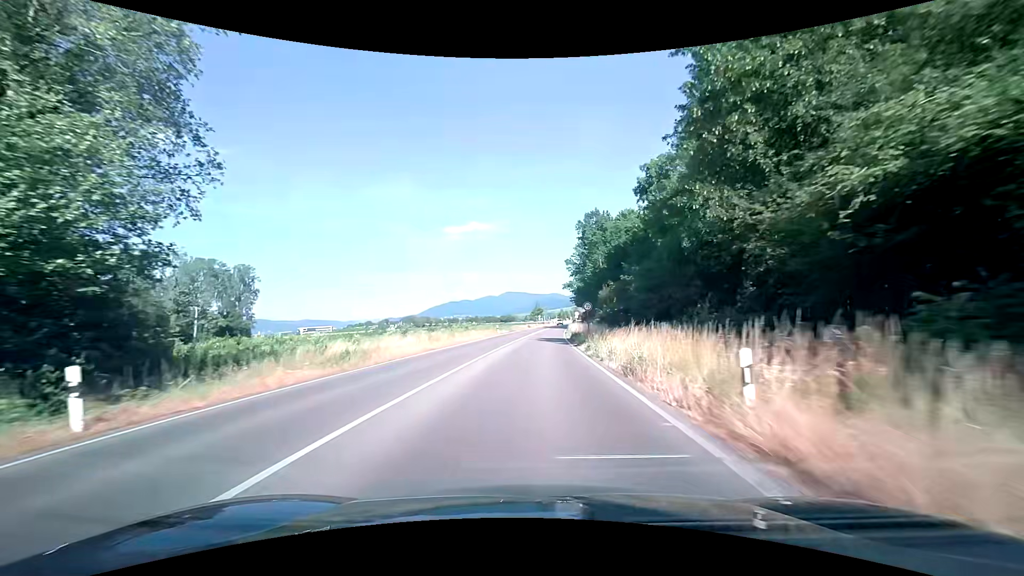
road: primary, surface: asphalt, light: Day
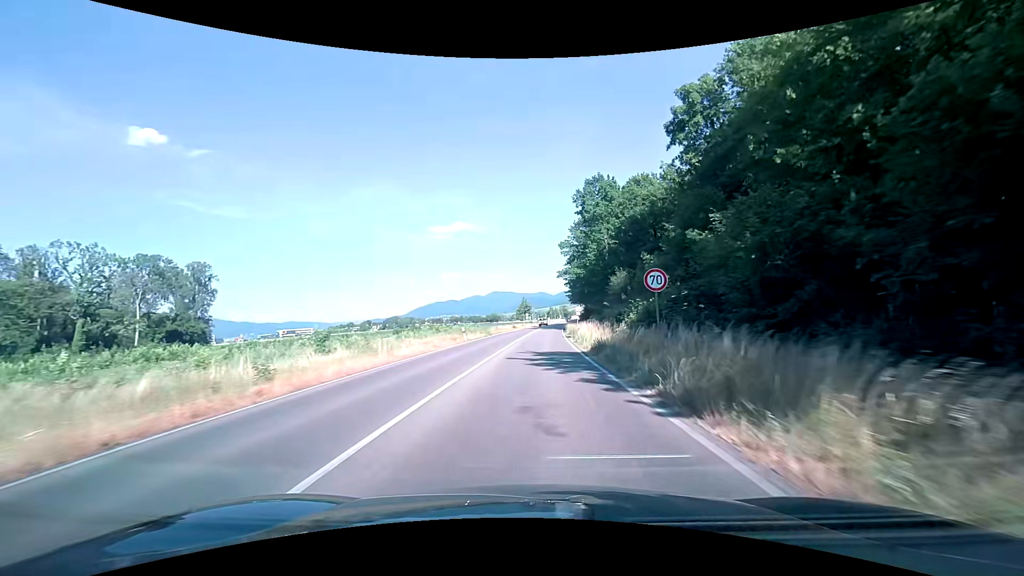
(+0.2, +20.6) m; +1°
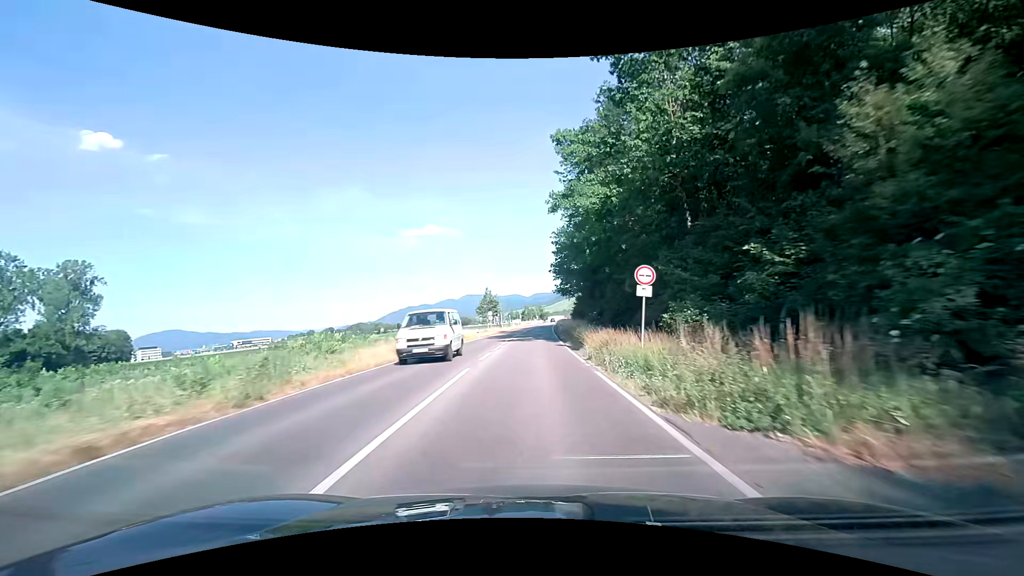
(+1.2, +41.2) m; +3°
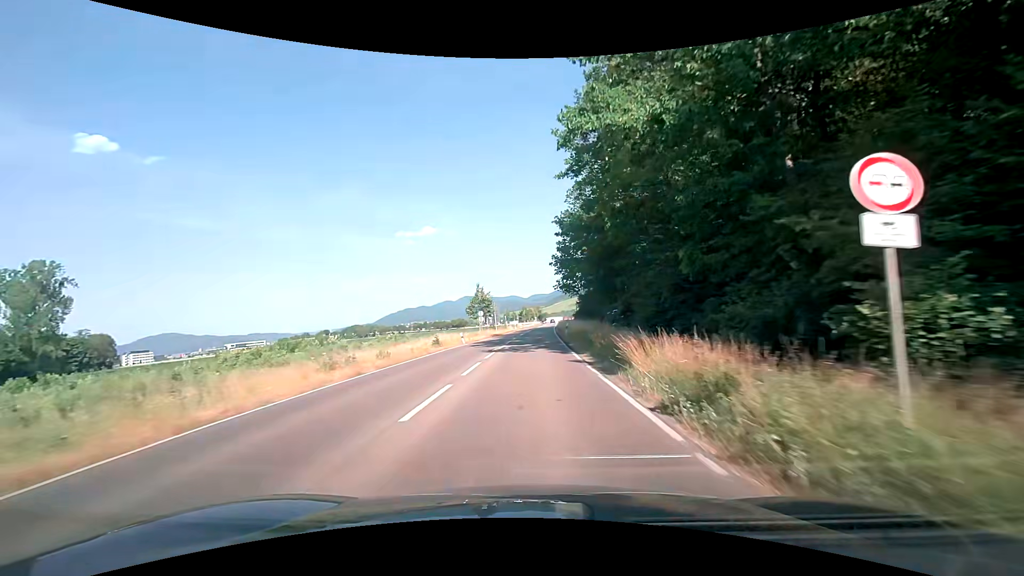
(0.0, +10.3) m; 0°
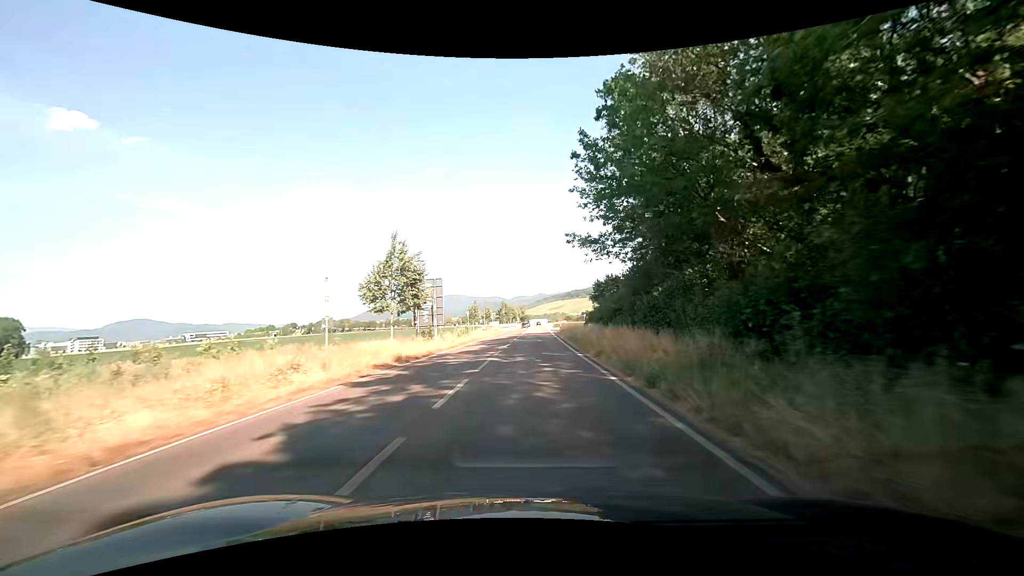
(+0.3, +40.9) m; +2°
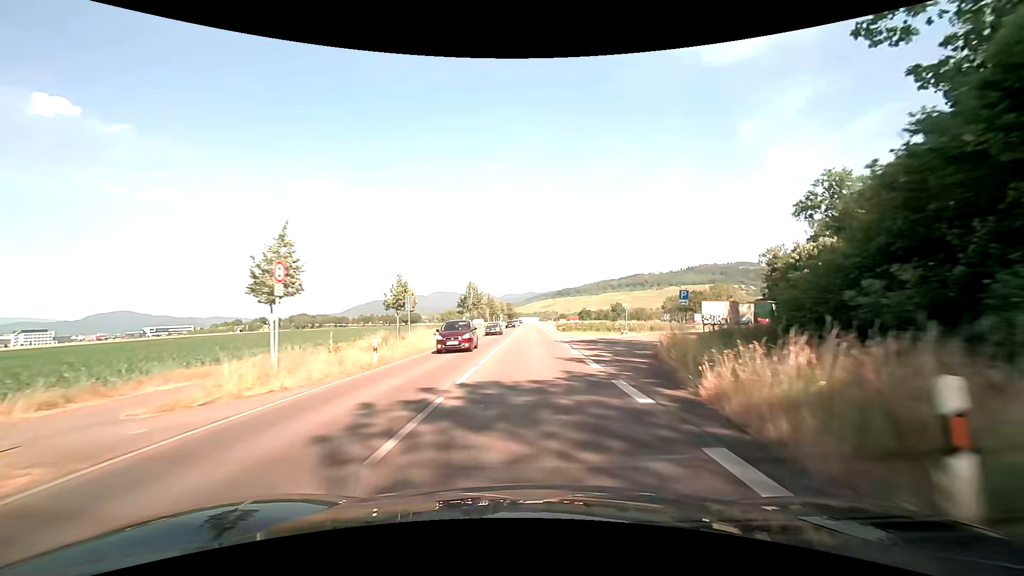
(+0.9, +50.8) m; +2°
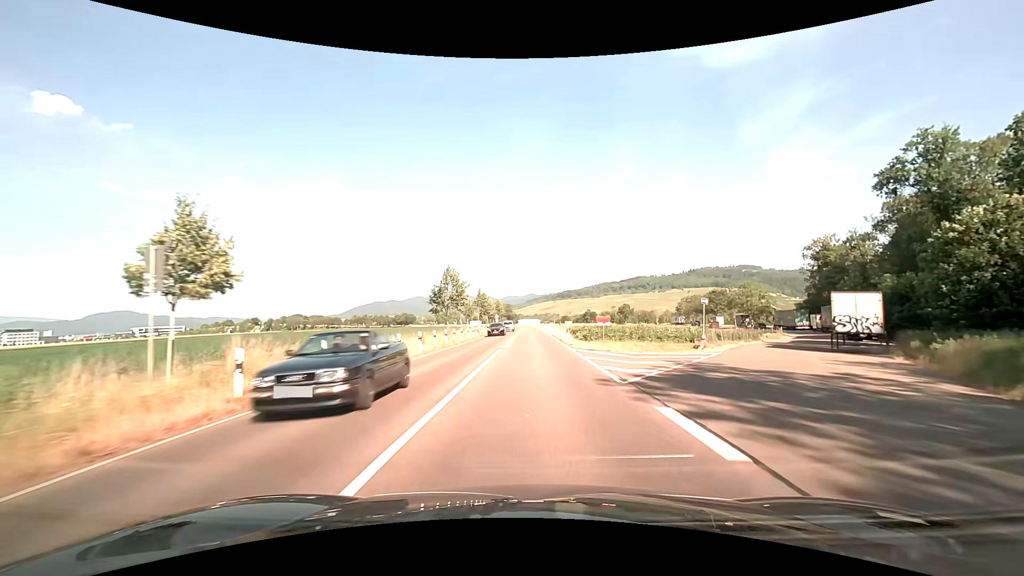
(-0.1, +20.4) m; 0°
